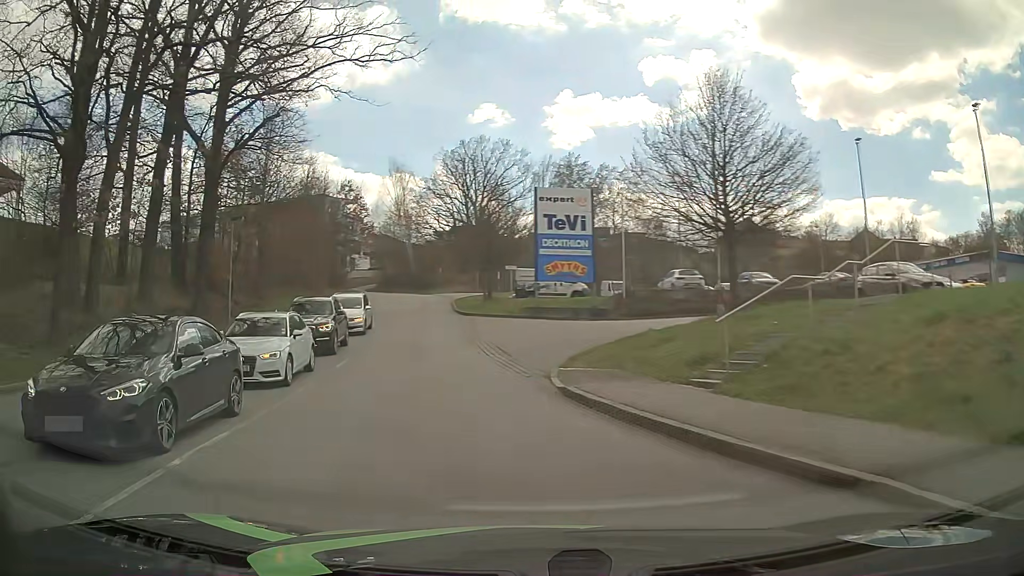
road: residential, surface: asphalt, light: Day
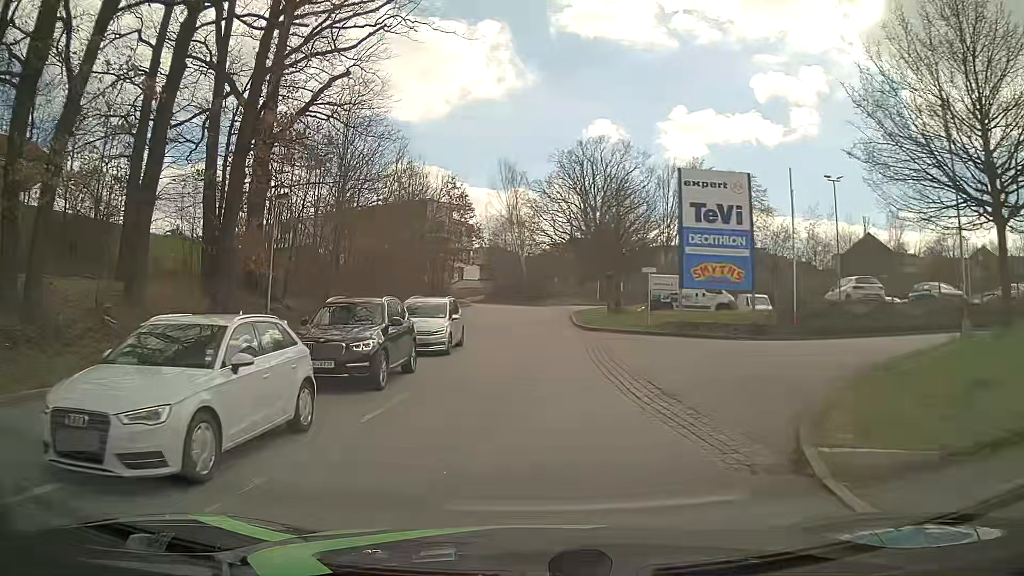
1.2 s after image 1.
(-1.0, +8.3) m; -10°
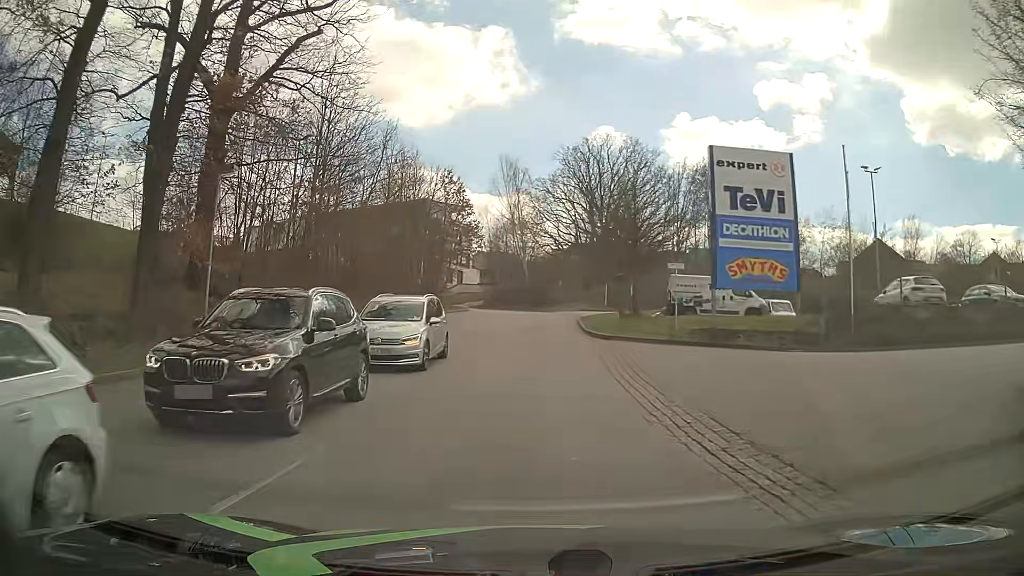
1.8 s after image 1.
(-0.1, +4.9) m; 0°
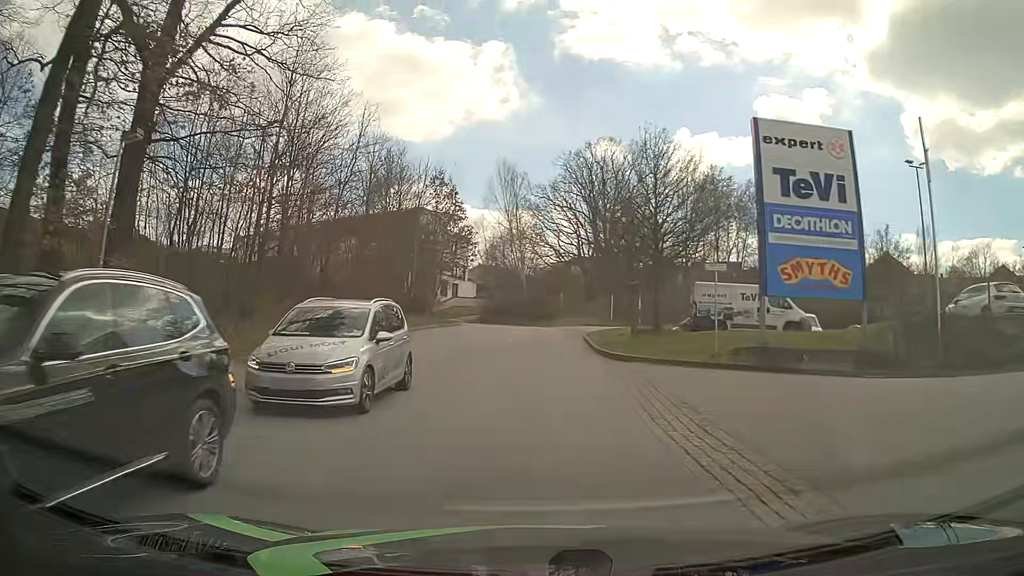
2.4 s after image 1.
(-0.1, +5.3) m; -2°
